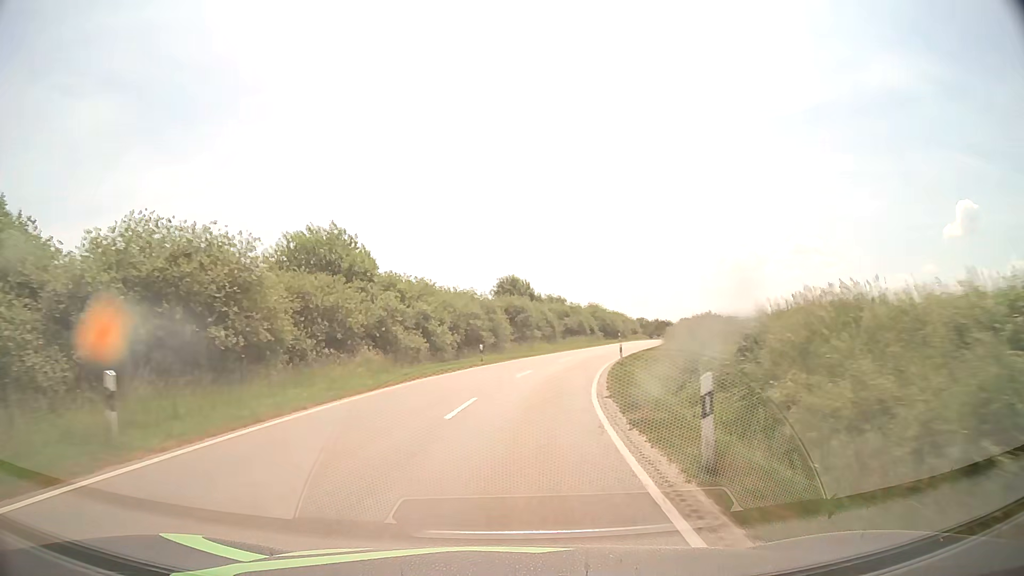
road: tertiary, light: Day
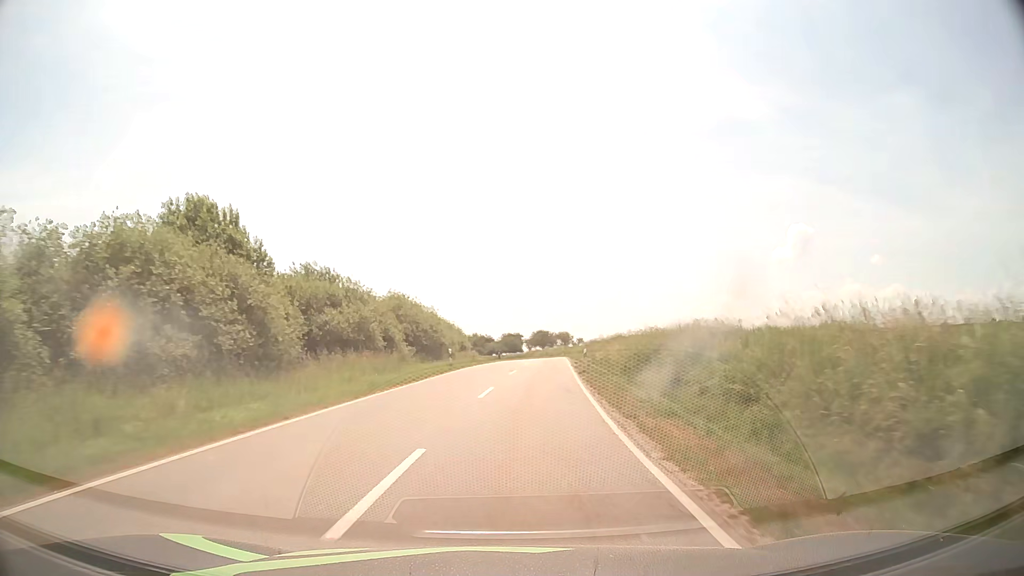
(+5.5, +42.5) m; +16°
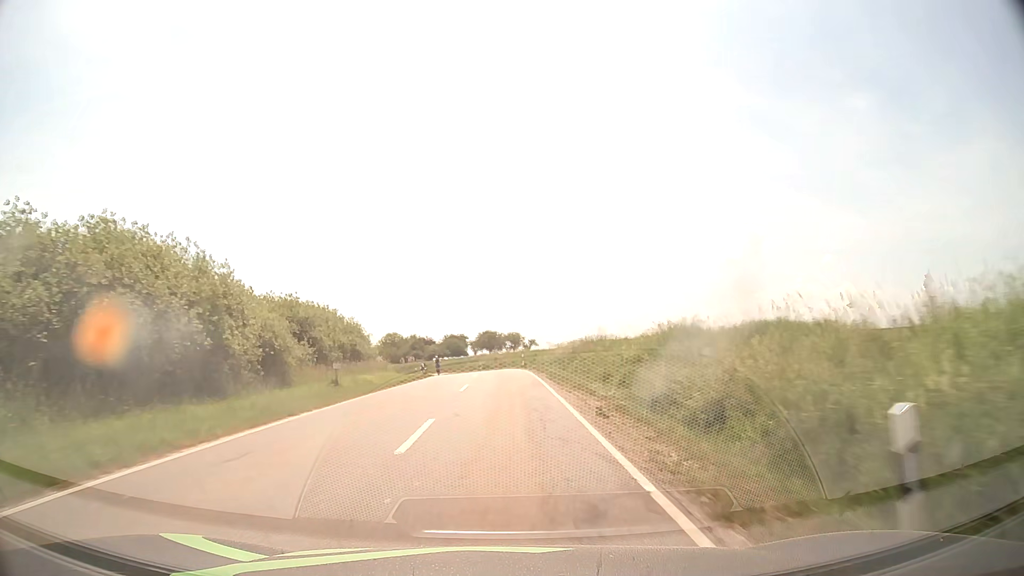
(+2.0, +32.1) m; +5°
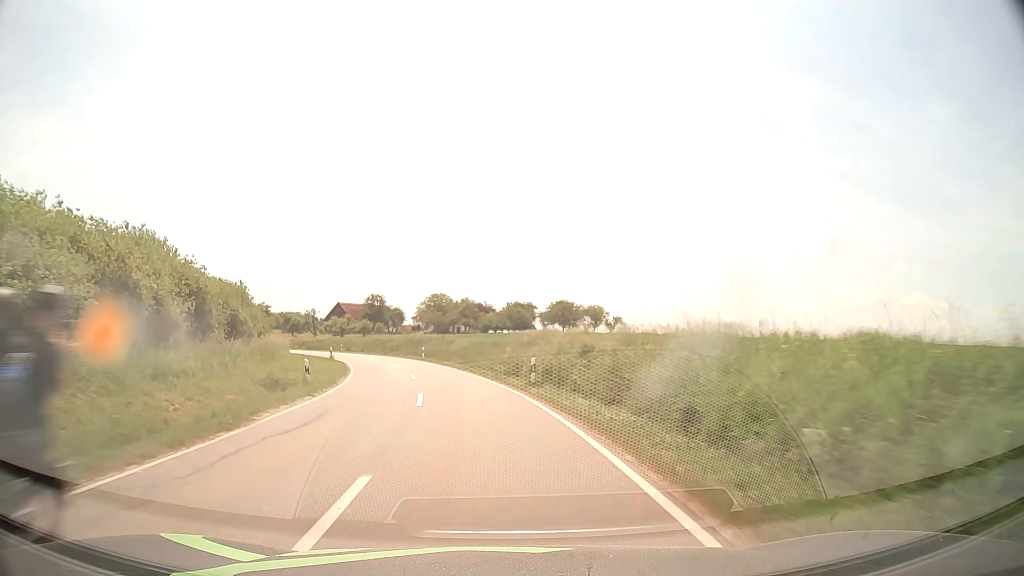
(-1.5, +53.9) m; -6°
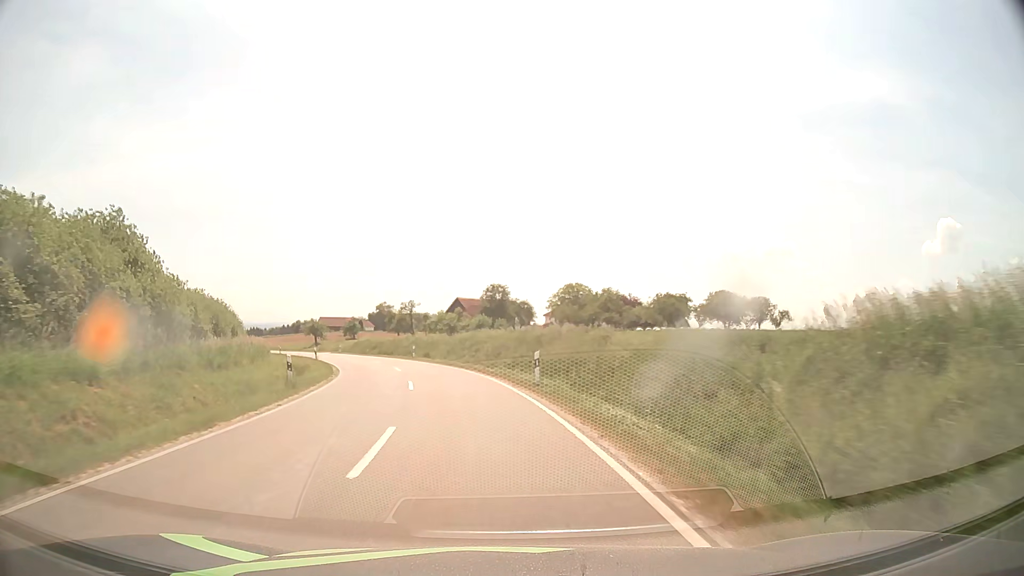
(-3.1, +32.6) m; -11°
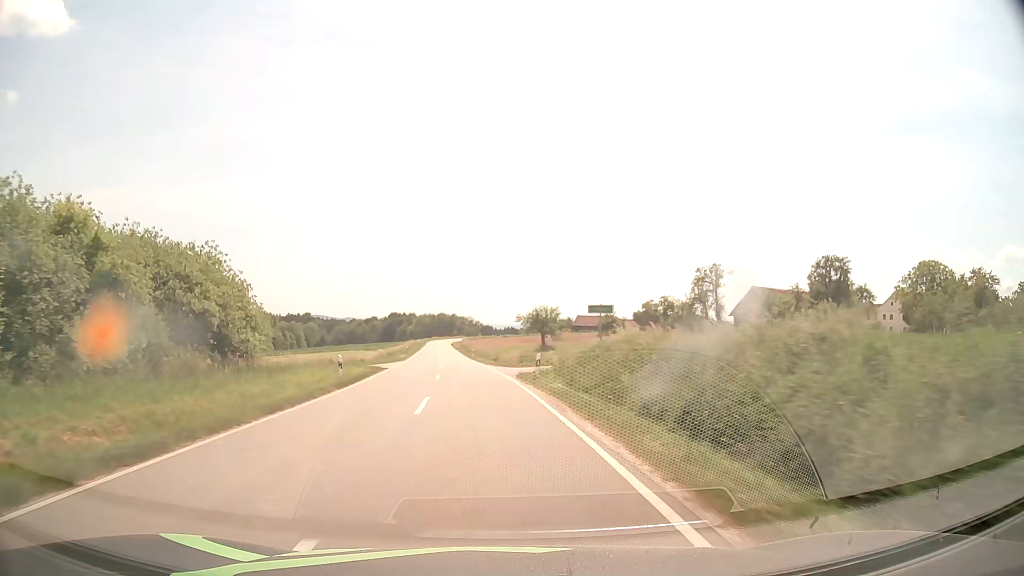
(-10.6, +53.0) m; -22°
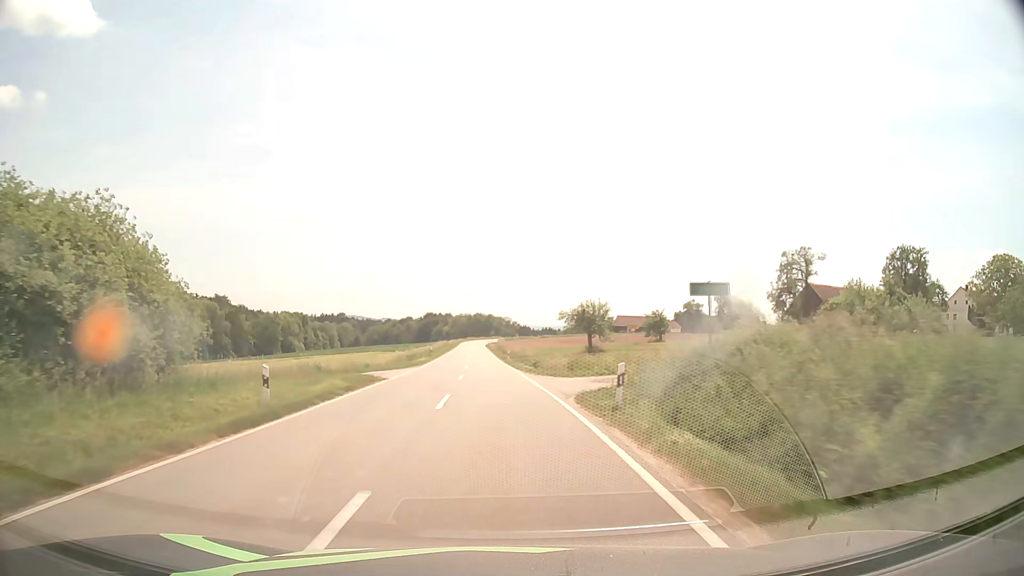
(-0.3, +10.9) m; -3°
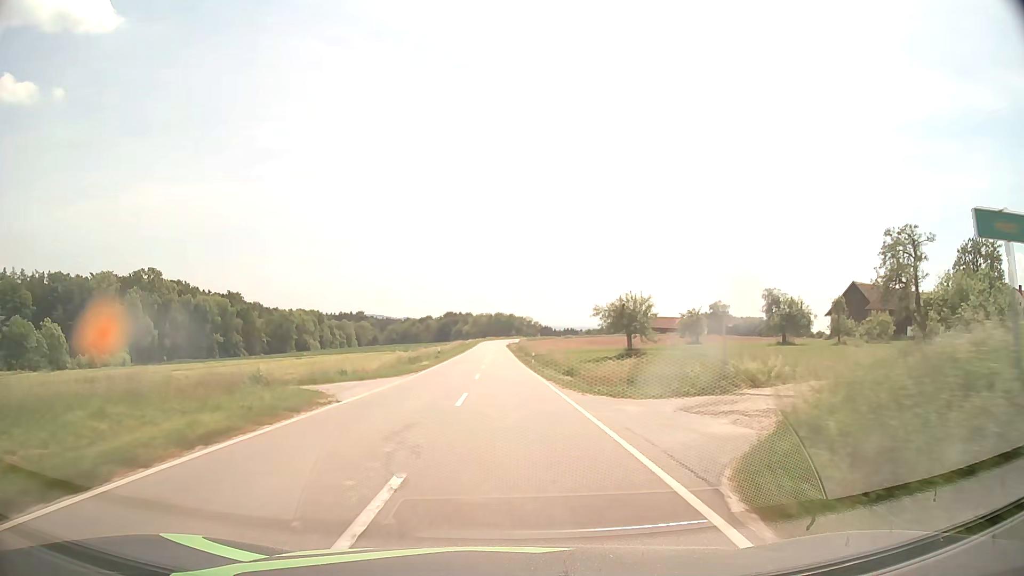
(-0.2, +11.0) m; -2°
(0, +10) (0, +20) (0, +30) (0, +40) (0, +50) (-1, +60) (-1, +70) (-1, +80) (-1, +90) (-1, +100) m
